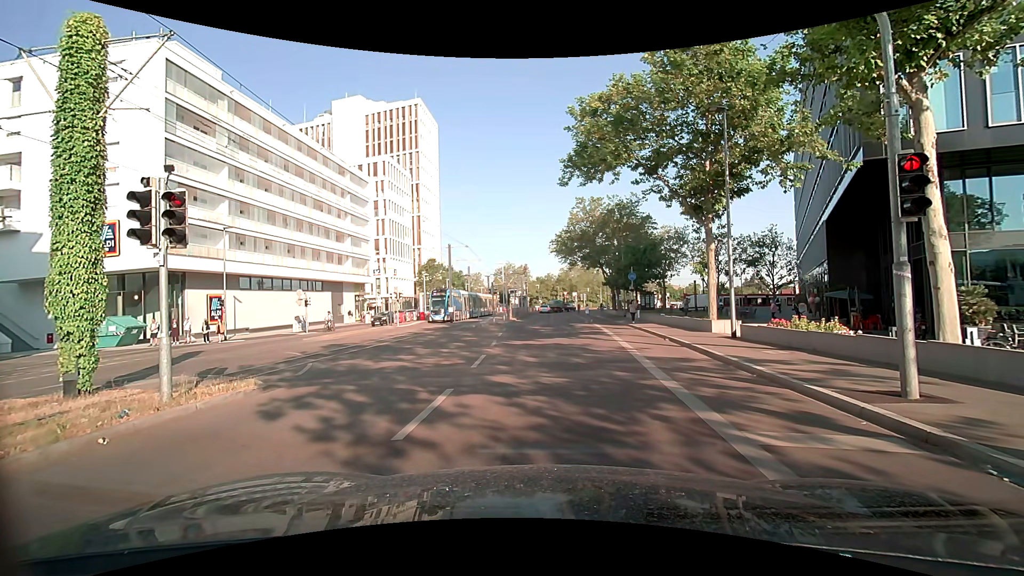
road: secondary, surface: asphalt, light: Day
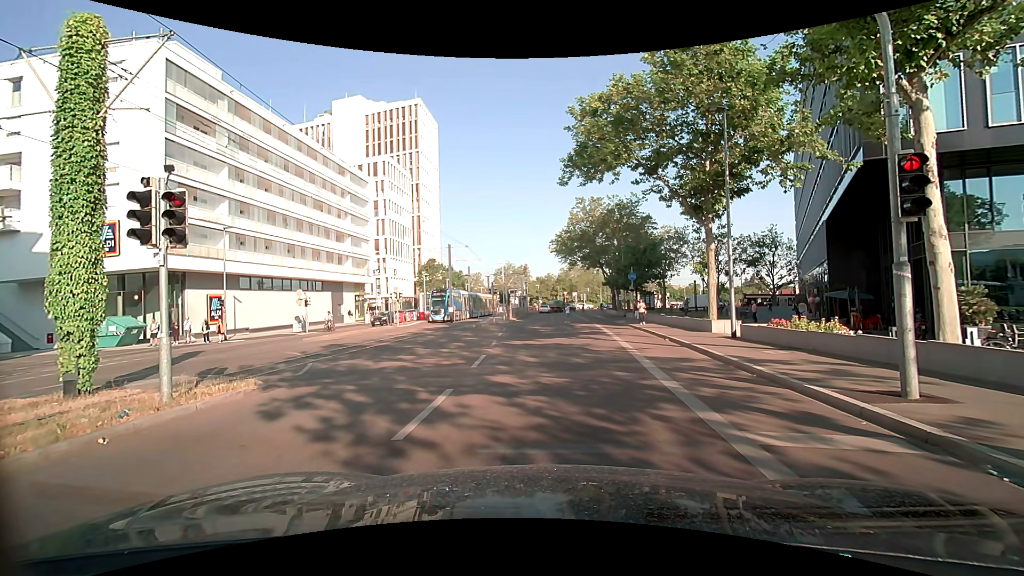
(0.0, 0.0) m; 0°
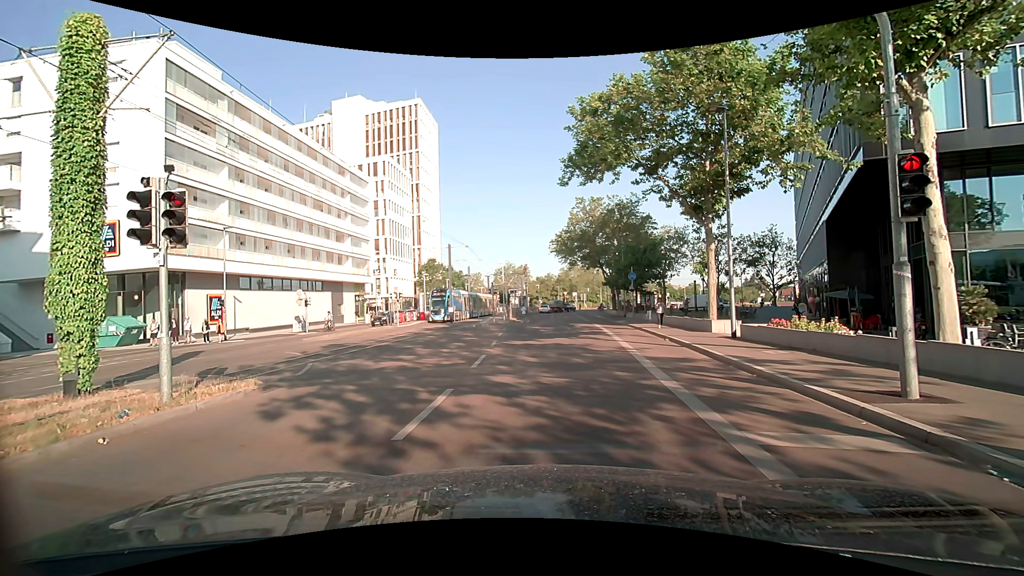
(0.0, 0.0) m; 0°
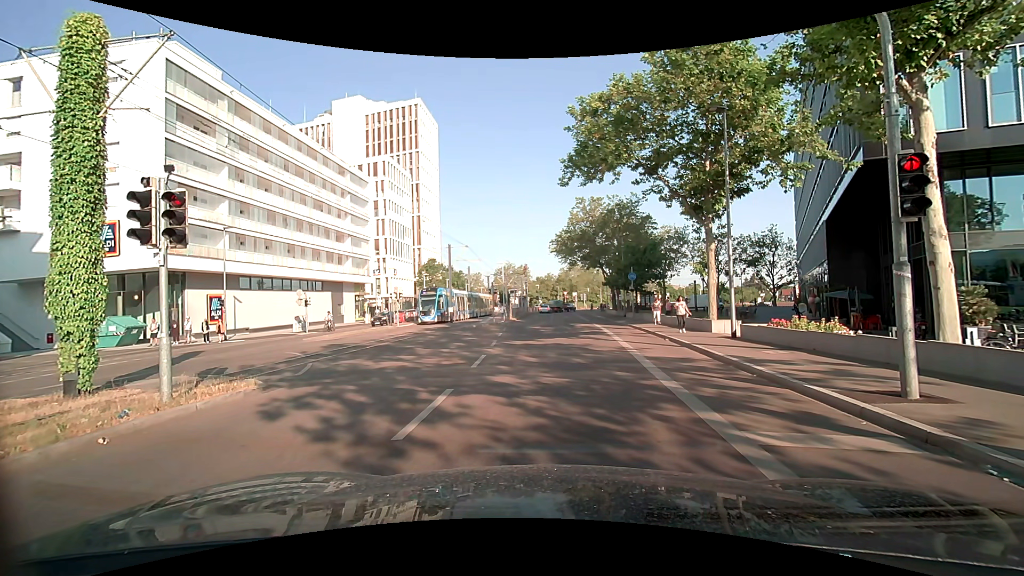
(0.0, 0.0) m; 0°
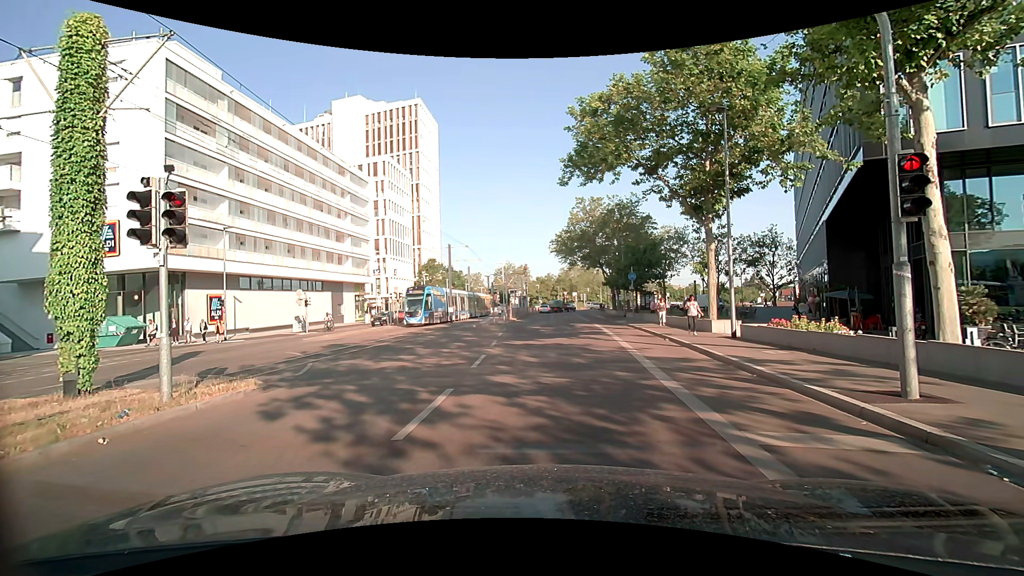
(0.0, 0.0) m; 0°
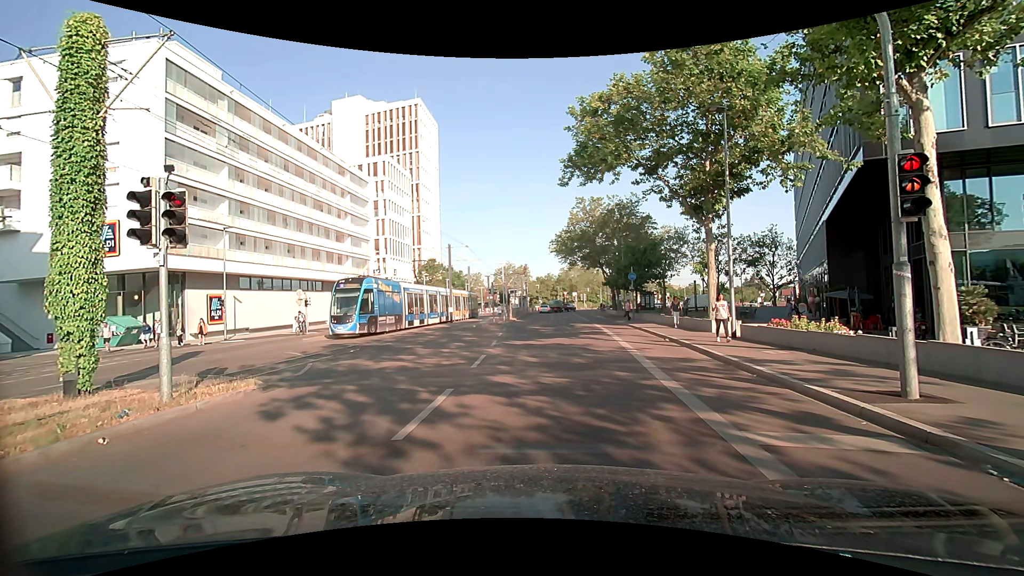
(0.0, 0.0) m; 0°
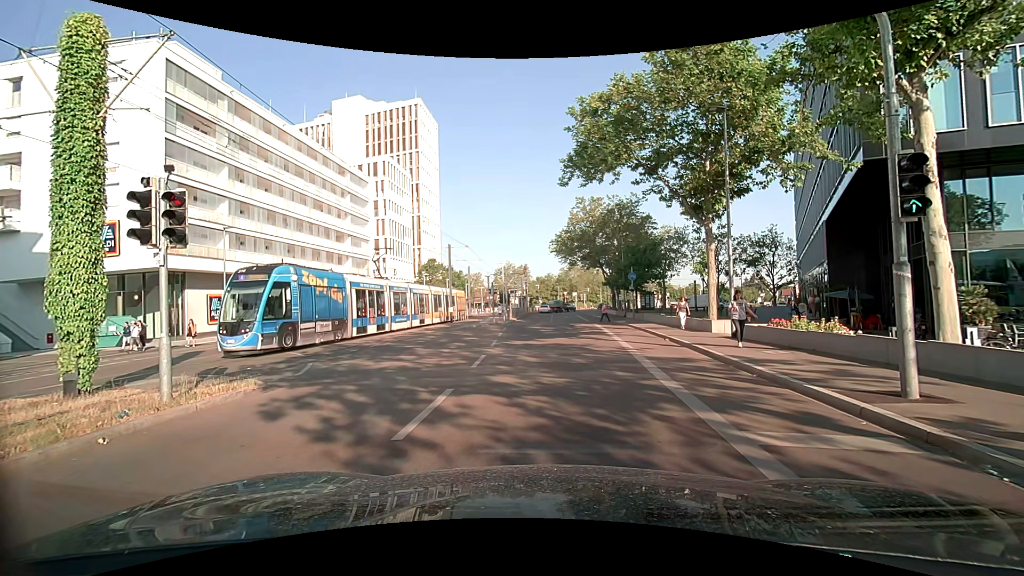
(0.0, 0.0) m; 0°
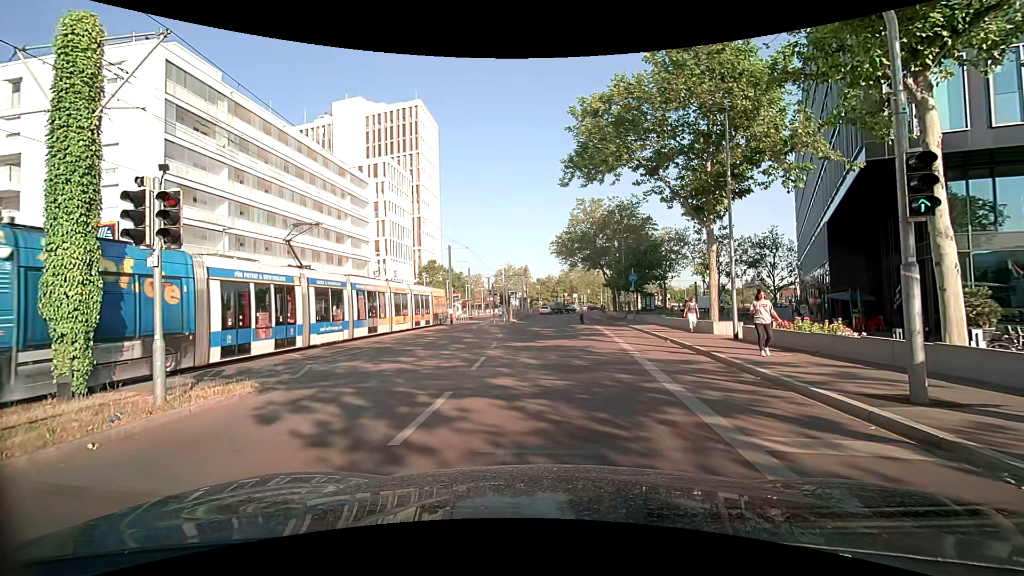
(0.0, +0.1) m; 0°
